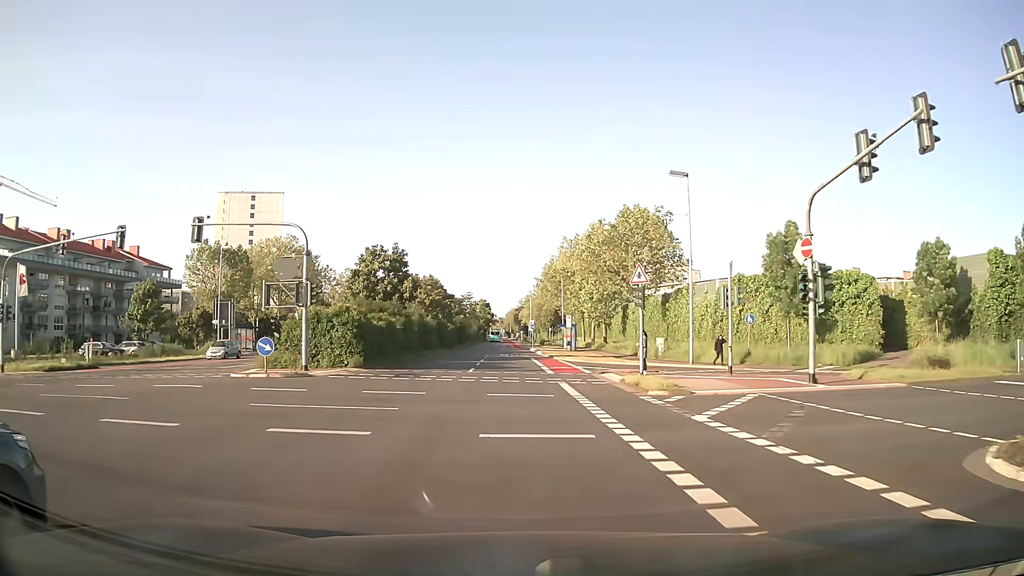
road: secondary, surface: asphalt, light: Day
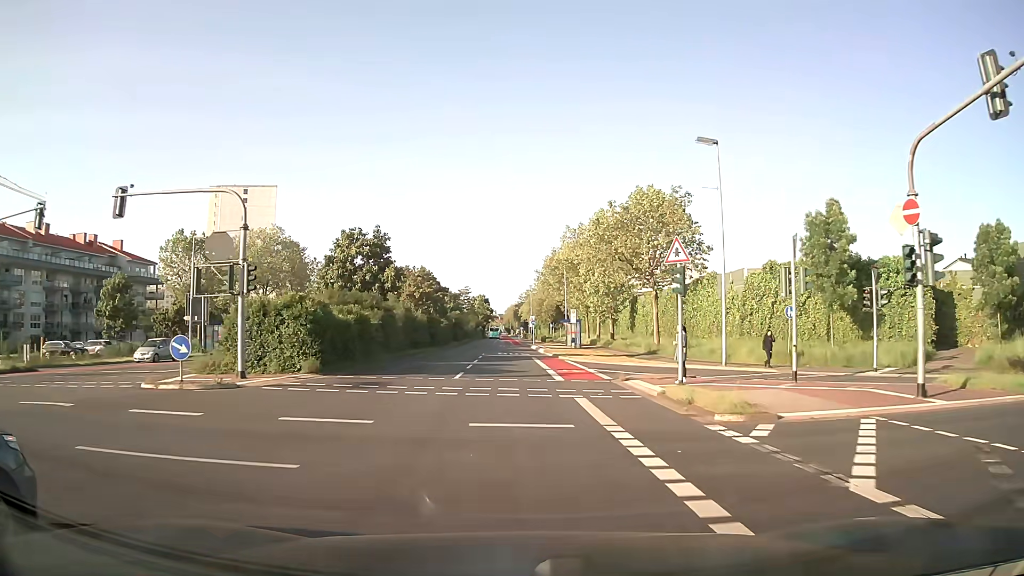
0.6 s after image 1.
(0.0, +6.1) m; 0°
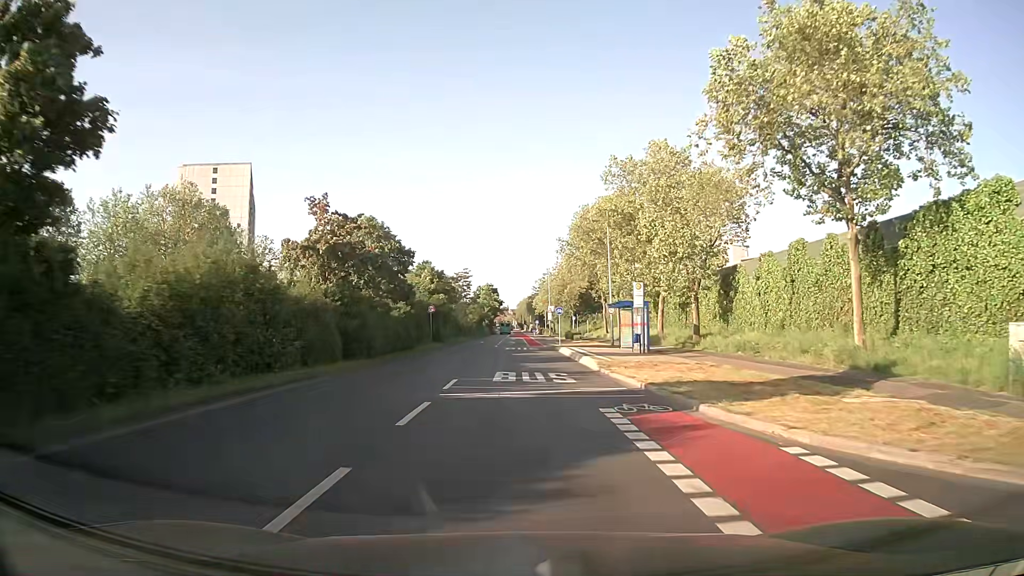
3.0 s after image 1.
(-0.4, +29.8) m; -1°
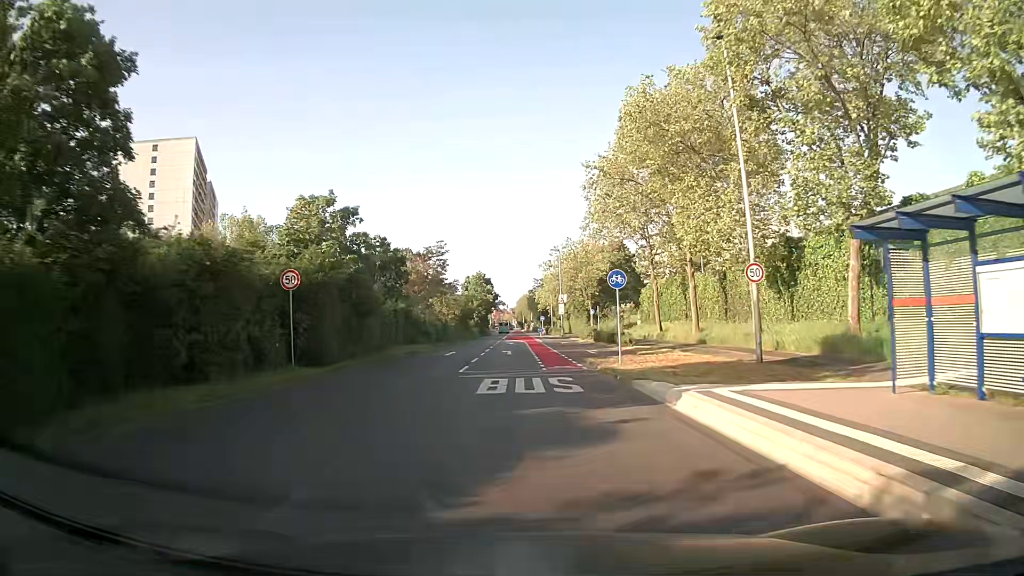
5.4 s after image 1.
(+0.2, +31.4) m; 0°
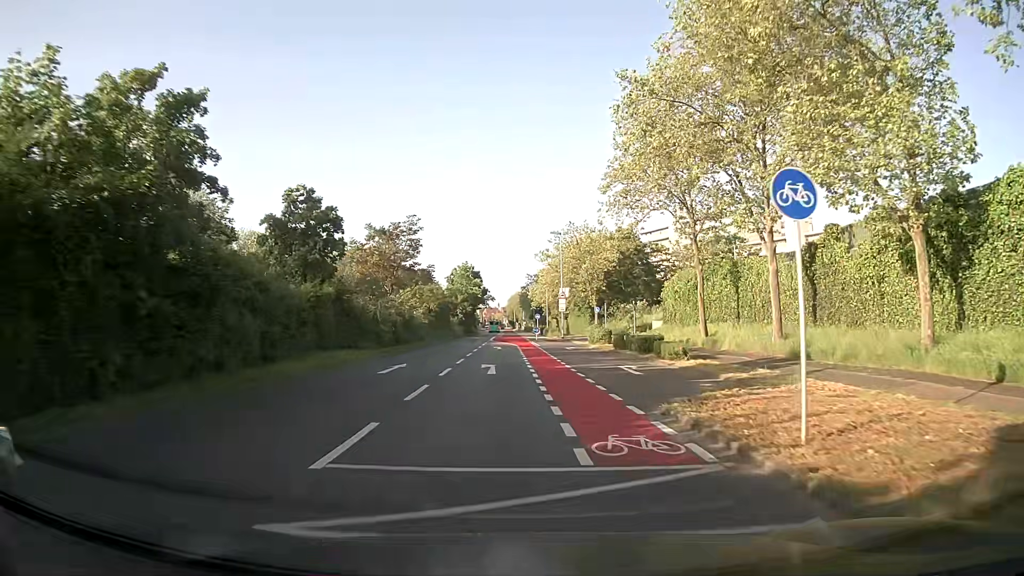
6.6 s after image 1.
(0.0, +14.3) m; +1°
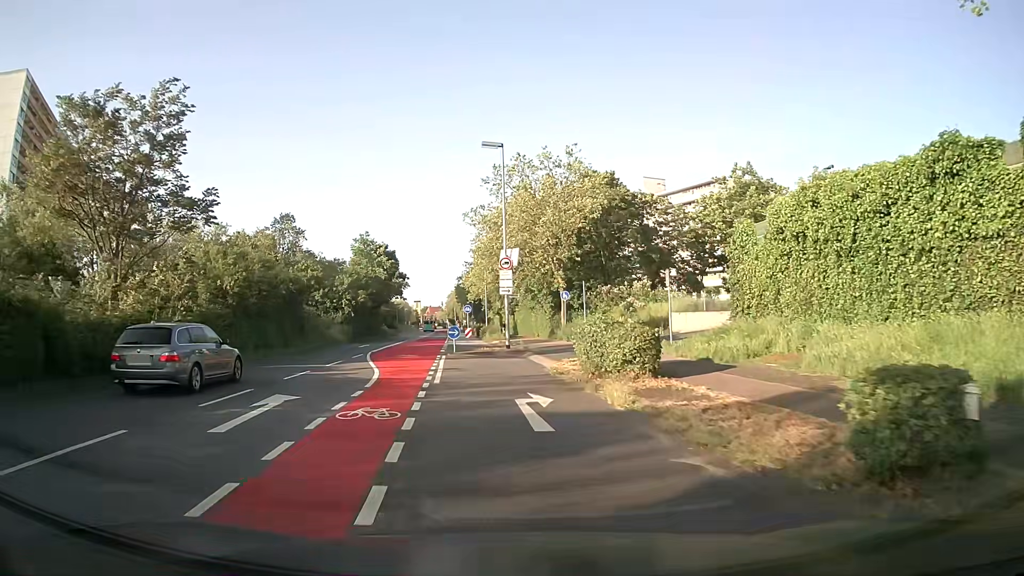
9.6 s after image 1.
(+2.0, +31.5) m; +5°
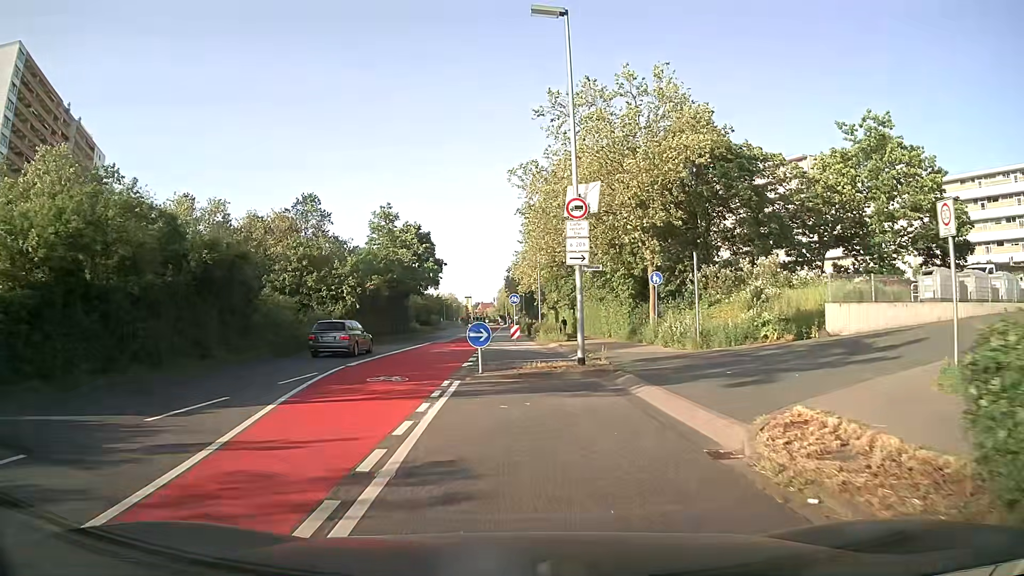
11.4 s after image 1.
(-0.7, +14.6) m; -5°
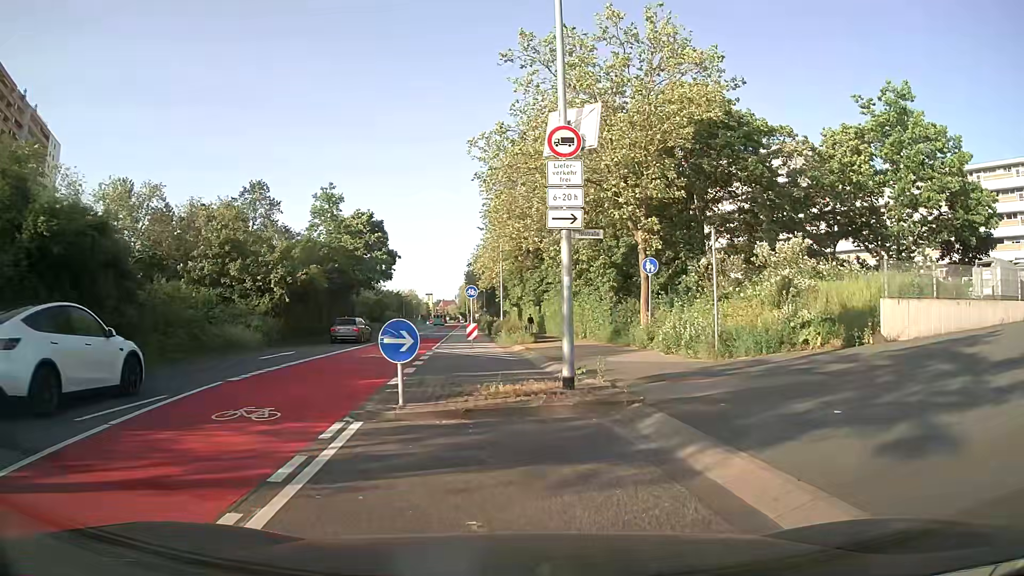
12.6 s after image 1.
(+0.1, +6.3) m; +3°
